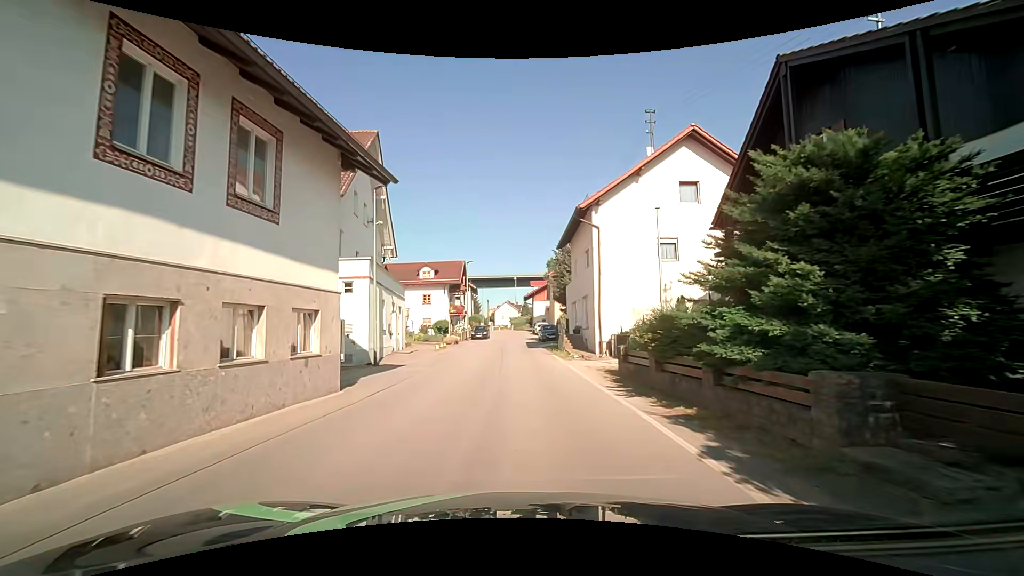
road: unclassified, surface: asphalt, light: Day
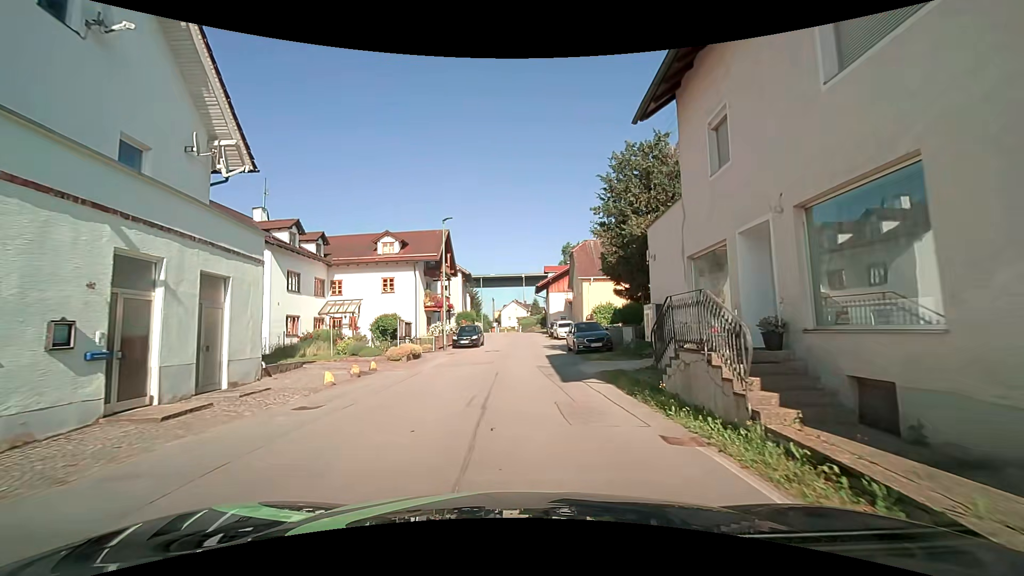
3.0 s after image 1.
(+0.1, +21.0) m; 0°
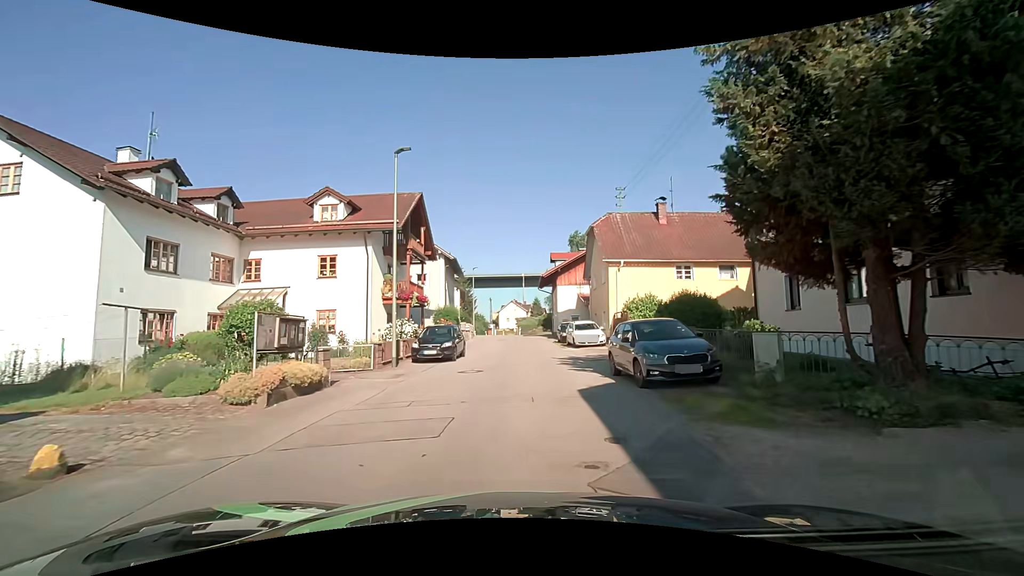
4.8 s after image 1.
(-0.2, +12.3) m; 0°
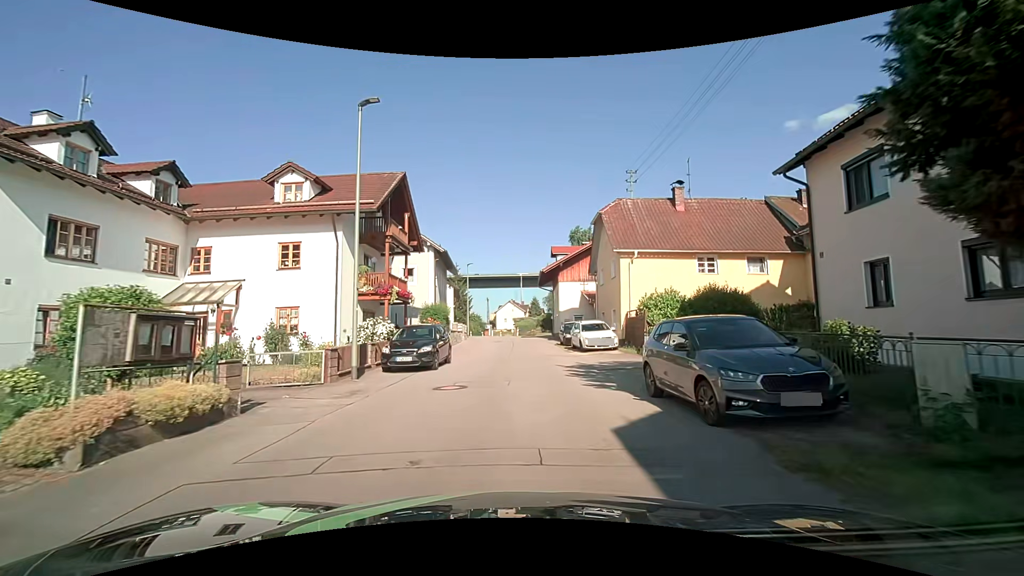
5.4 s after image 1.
(0.0, +4.1) m; 0°
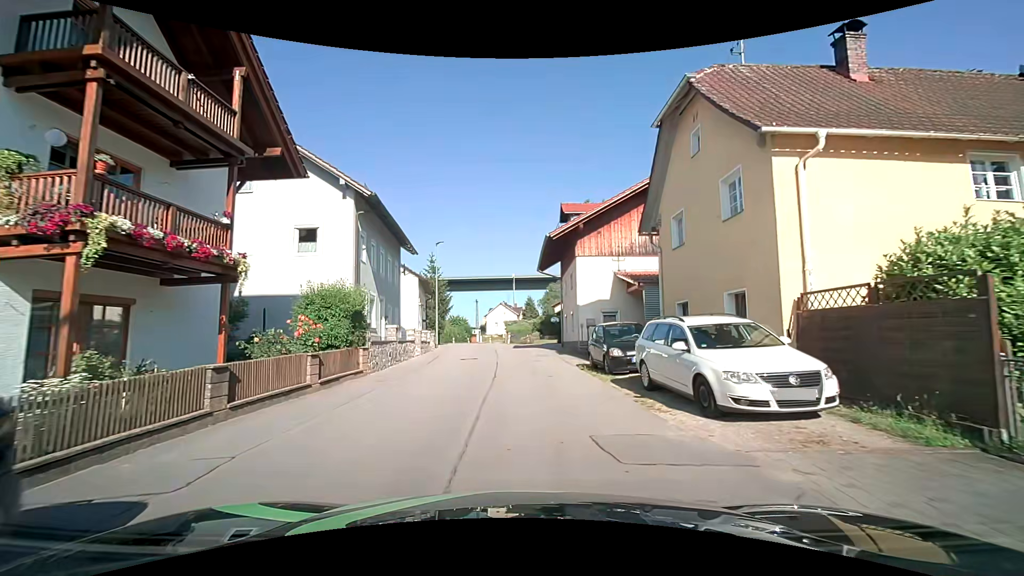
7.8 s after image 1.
(+0.3, +16.7) m; +1°
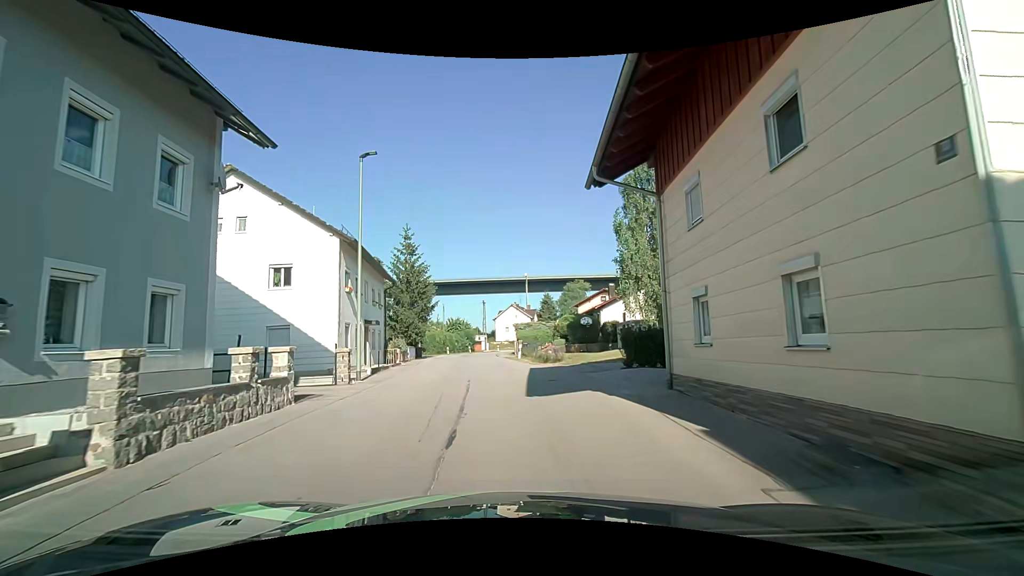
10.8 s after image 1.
(+0.1, +20.8) m; 0°
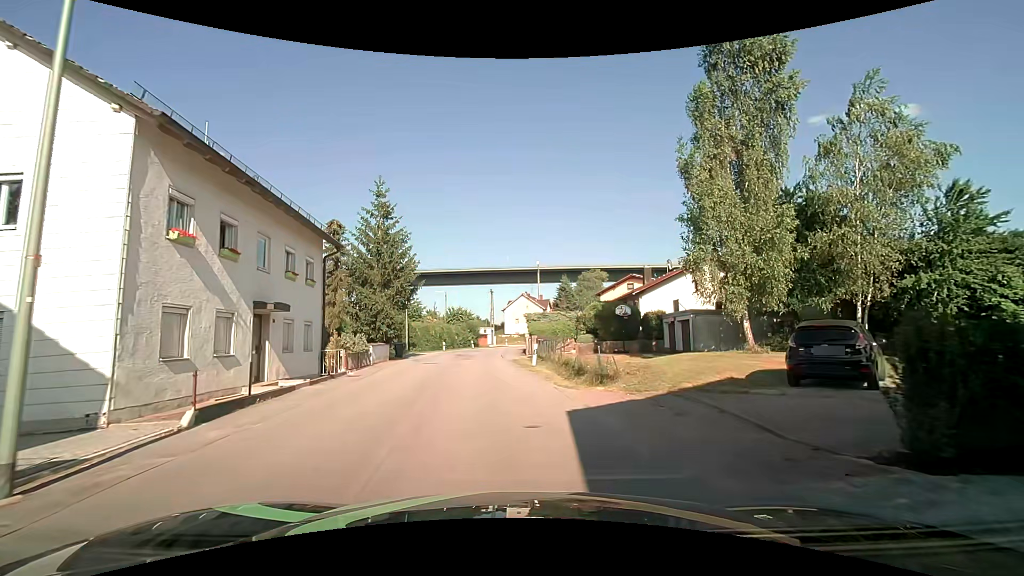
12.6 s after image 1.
(-0.3, +12.2) m; -1°
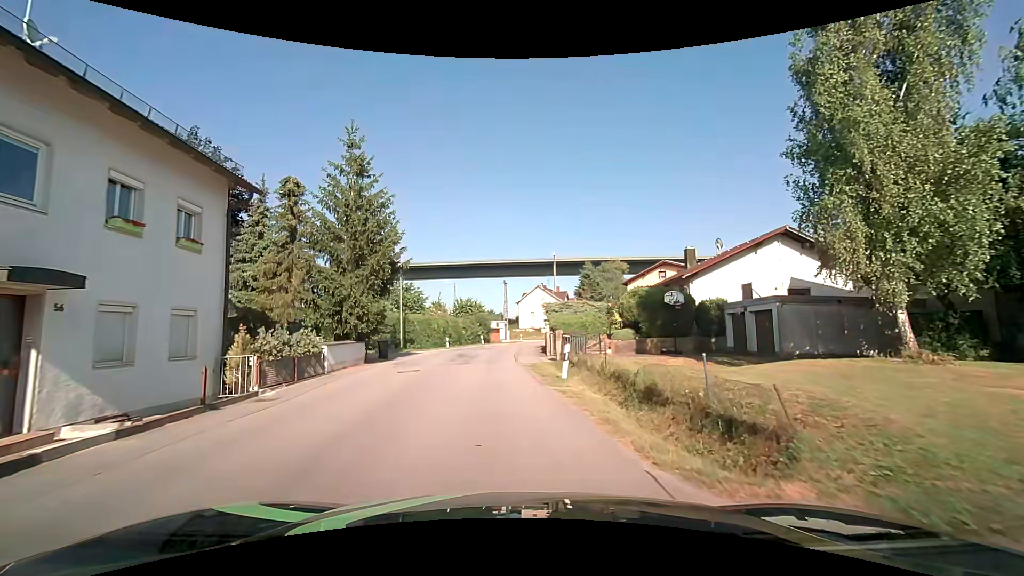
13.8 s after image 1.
(-0.2, +8.2) m; -3°
(0, +10) (-1, +20) (-1, +30) (-1, +40) (0, +50) (+3, +60) (+6, +69) (+10, +78) (+15, +87) (+20, +95) m
